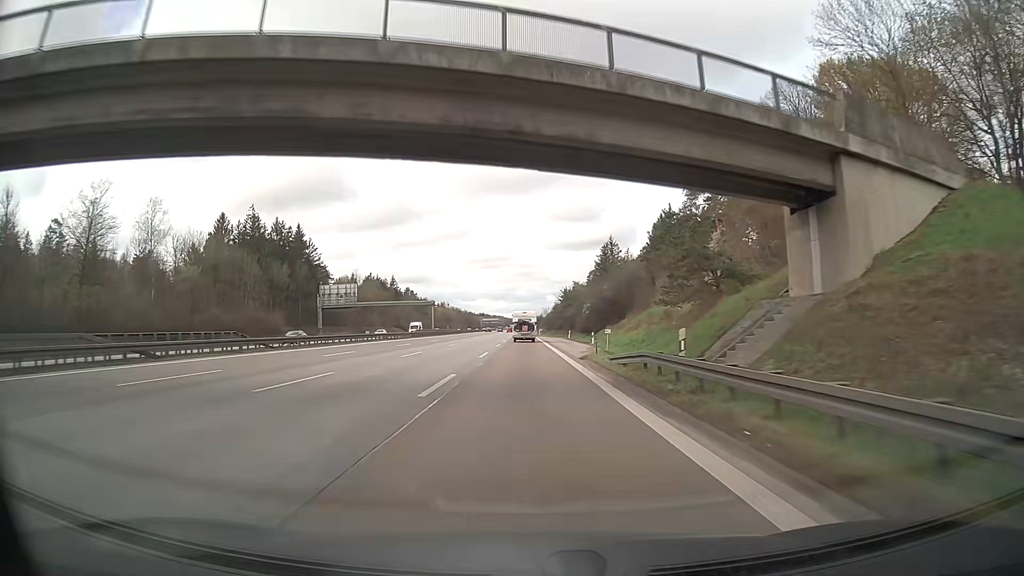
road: motorway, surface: asphalt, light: Day
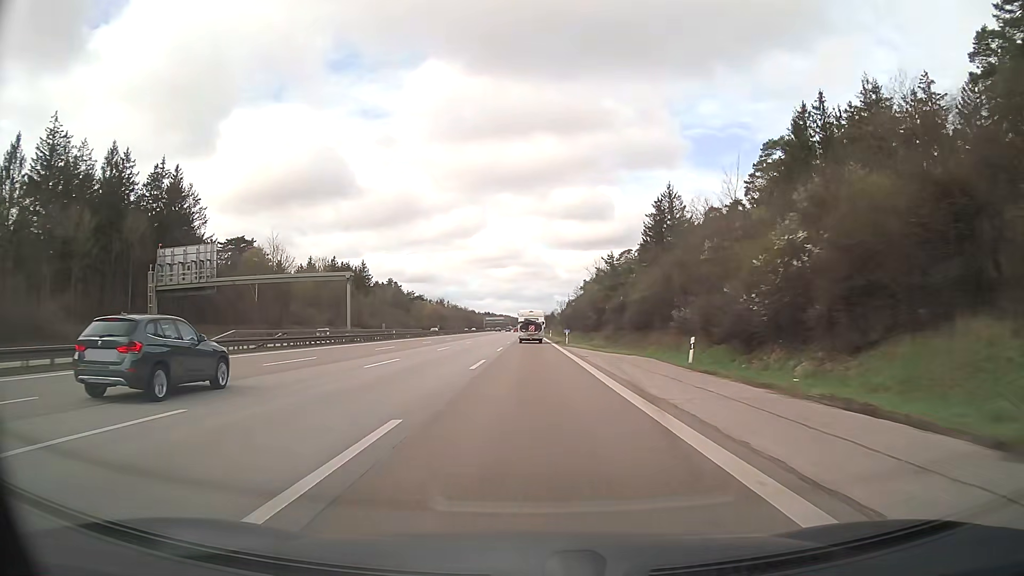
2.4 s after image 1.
(-0.3, +63.4) m; -1°
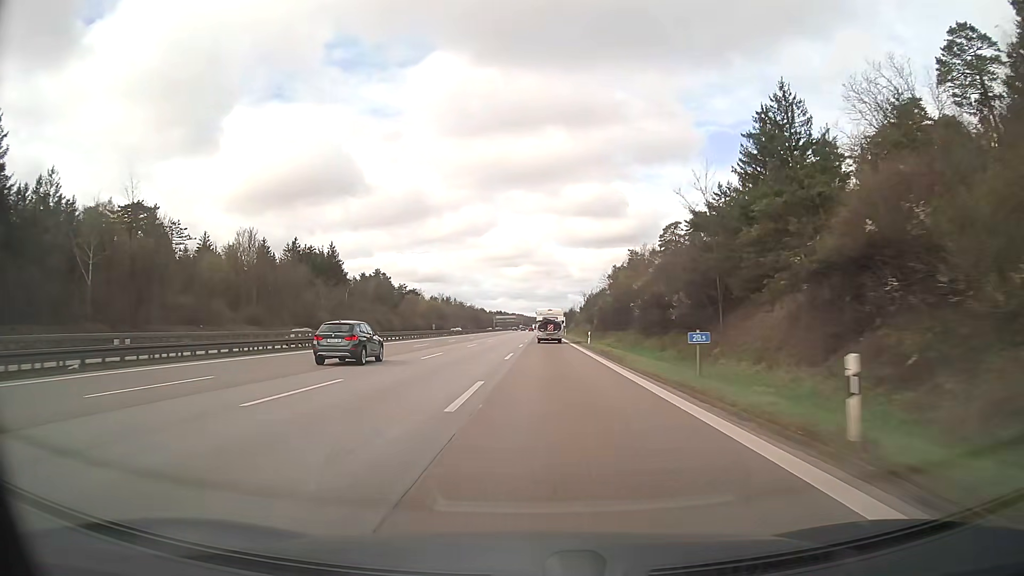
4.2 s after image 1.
(-0.3, +47.6) m; -1°
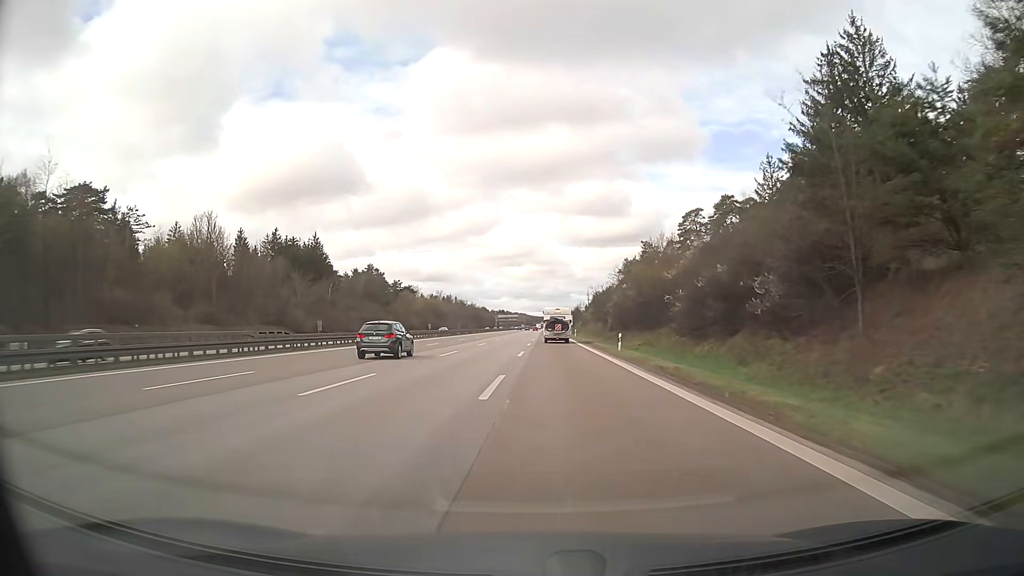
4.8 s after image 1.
(0.0, +15.9) m; 0°
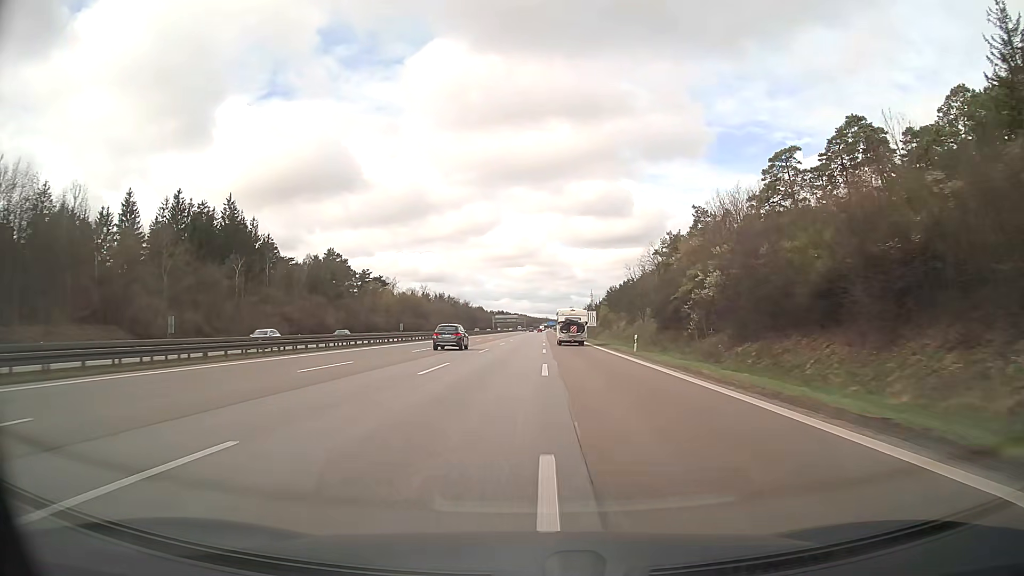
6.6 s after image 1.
(0.0, +47.6) m; 0°
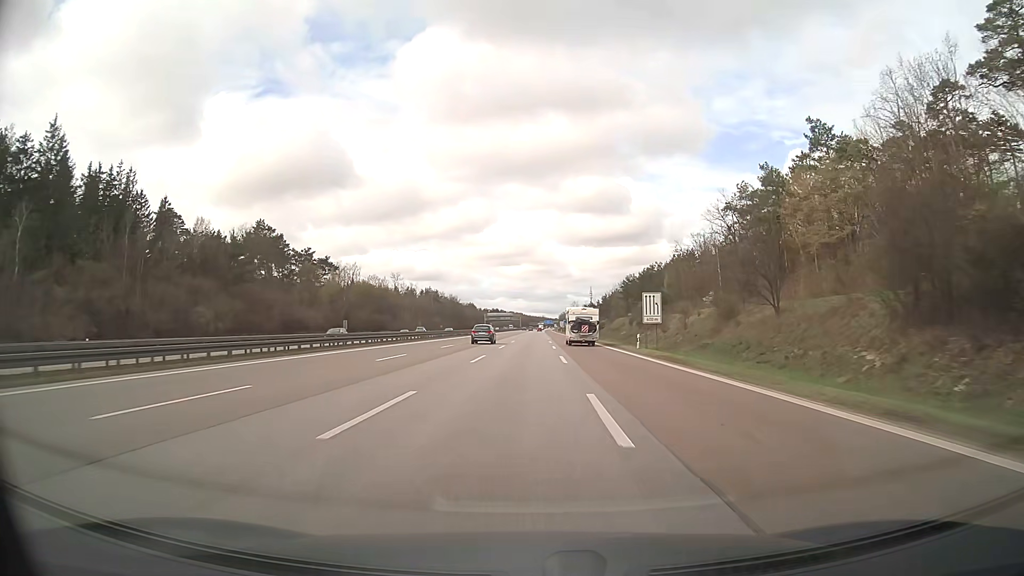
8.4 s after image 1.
(0.0, +47.5) m; 0°
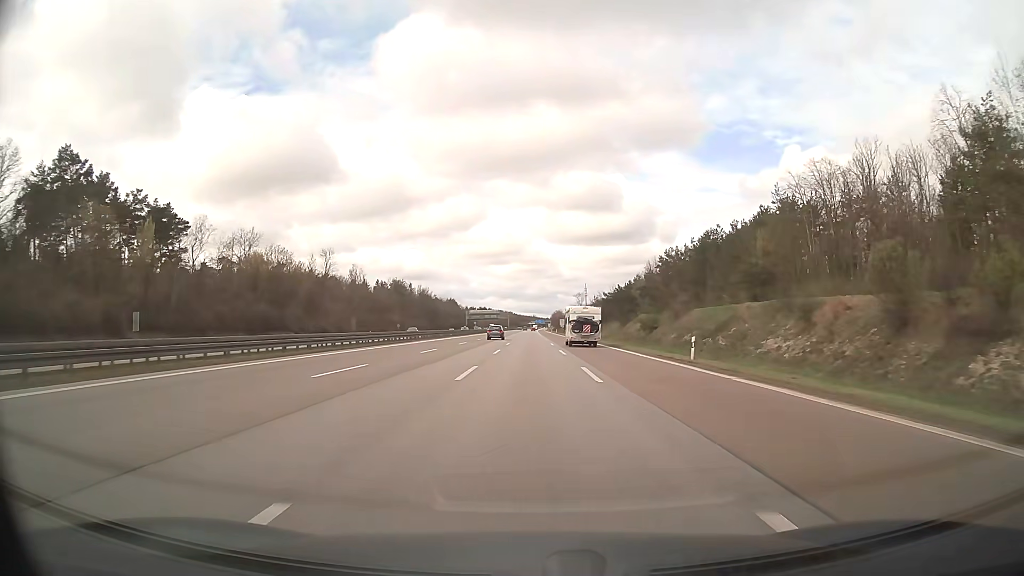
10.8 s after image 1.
(+0.3, +63.3) m; +1°
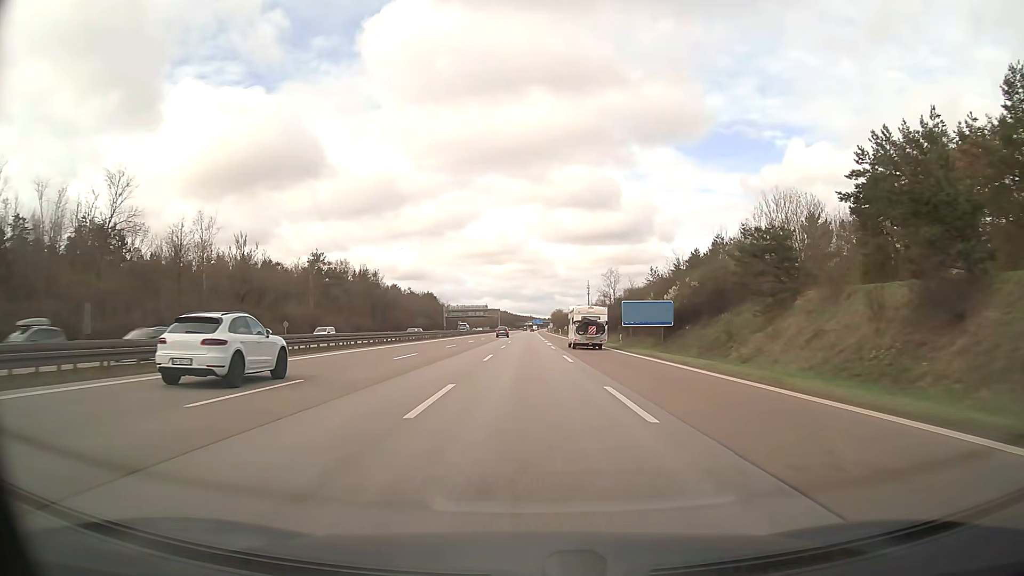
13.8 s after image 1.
(+0.2, +79.1) m; 0°
(0, +10) (0, +20) (0, +30) (0, +40) (0, +50) (0, +60) (0, +70) (0, +80) (0, +90) (0, +100) m
